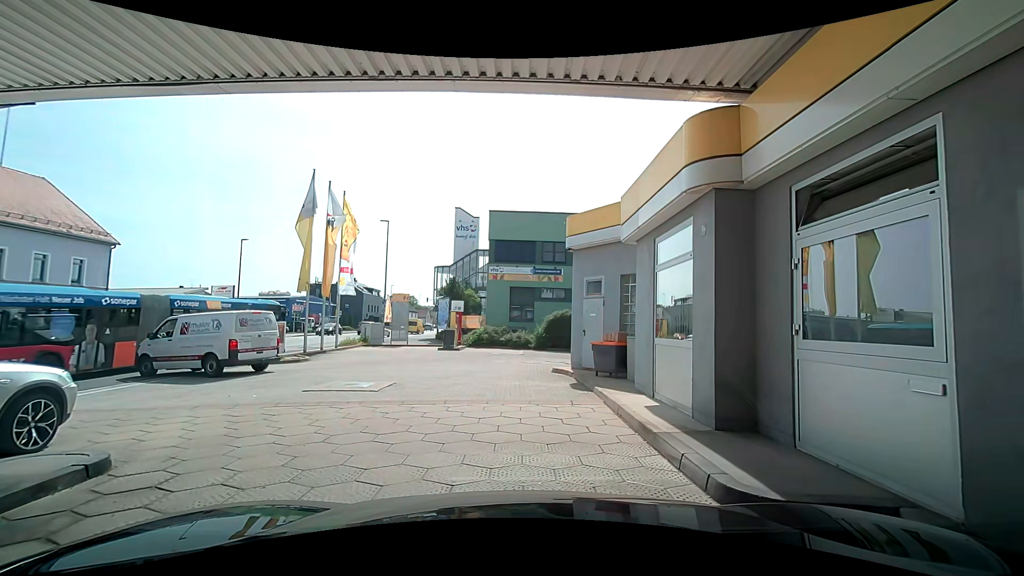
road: service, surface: paving_stones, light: Day
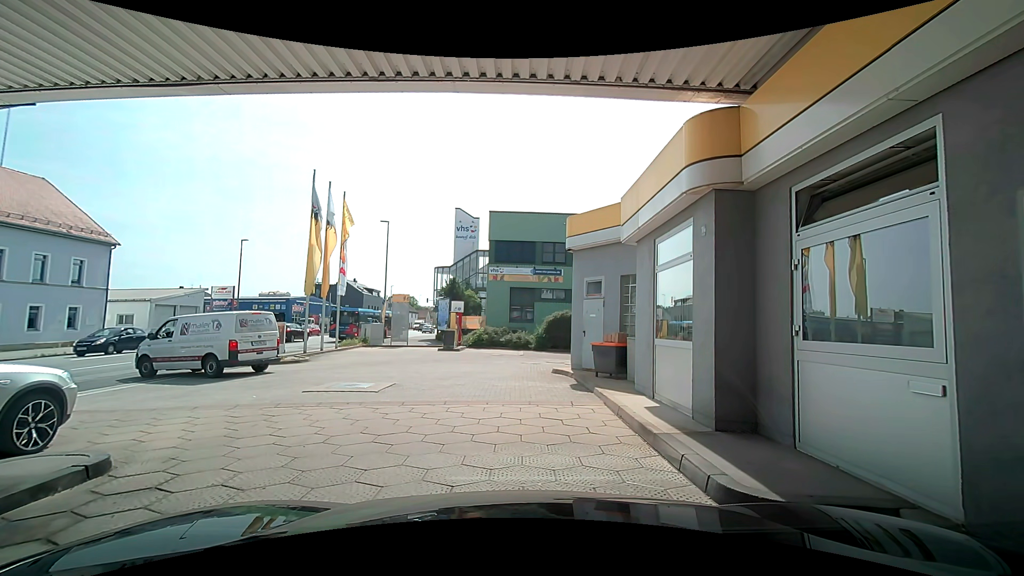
(0.0, +0.1) m; 0°
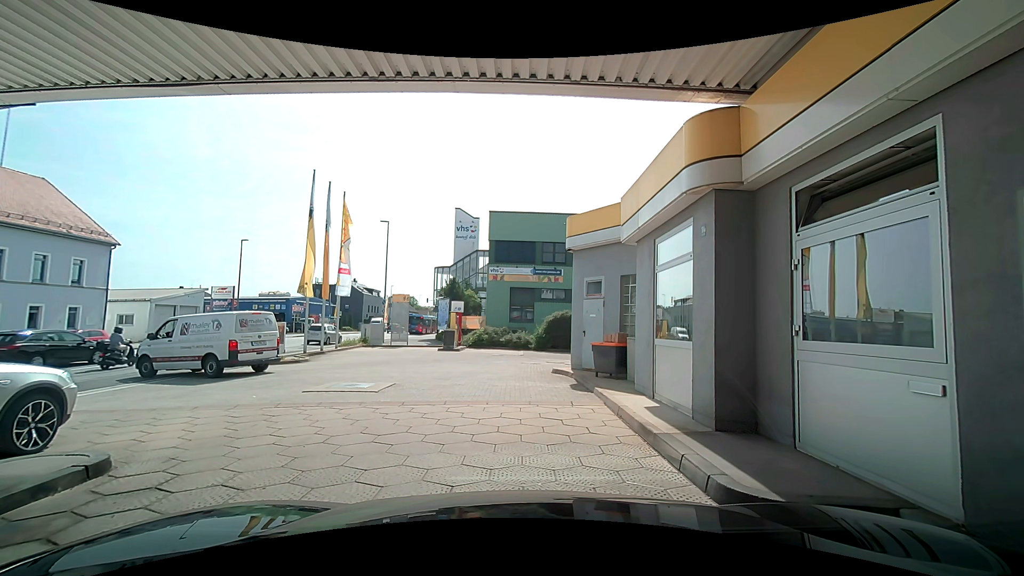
(0.0, 0.0) m; 0°
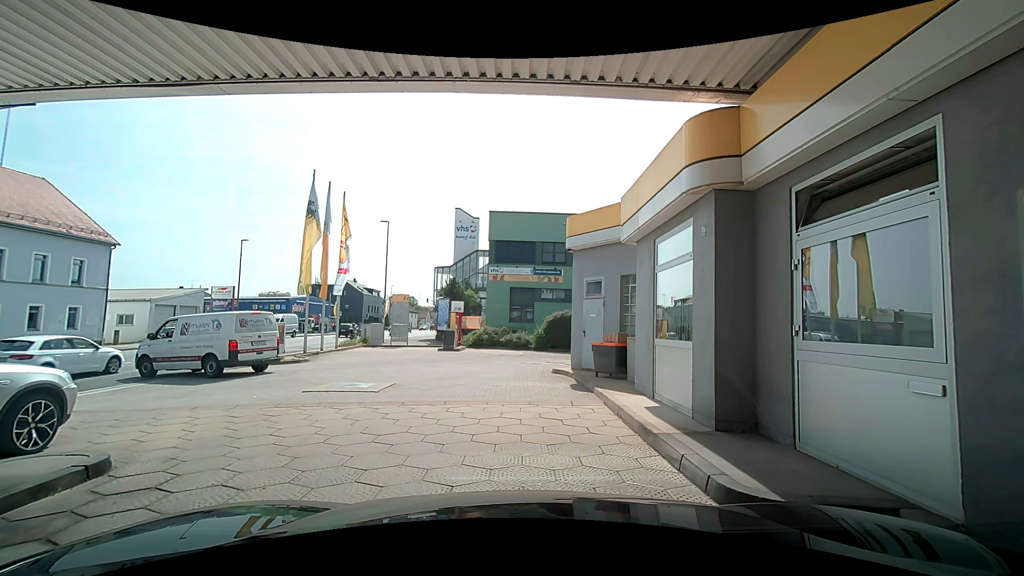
(0.0, 0.0) m; 0°
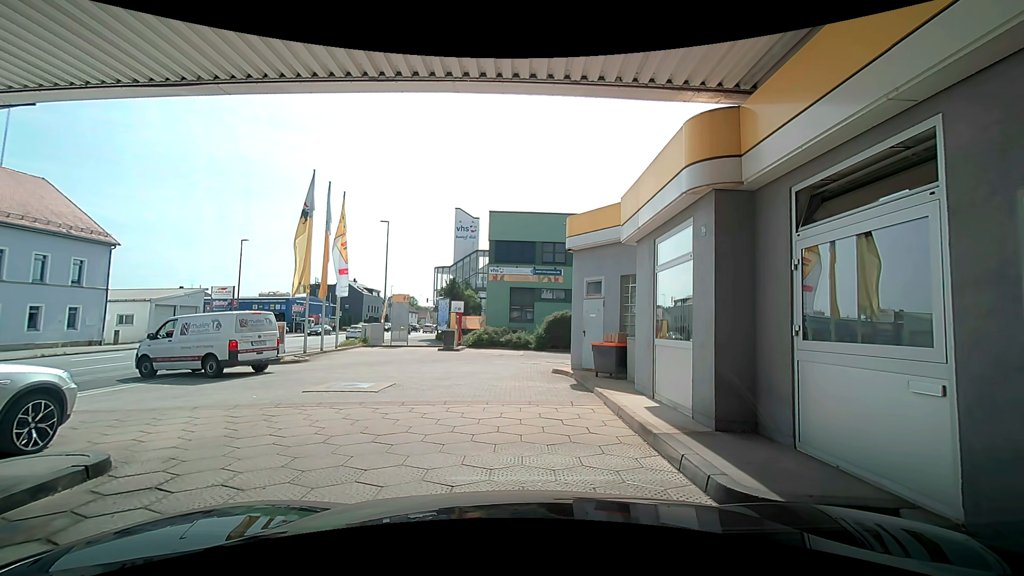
(0.0, 0.0) m; 0°
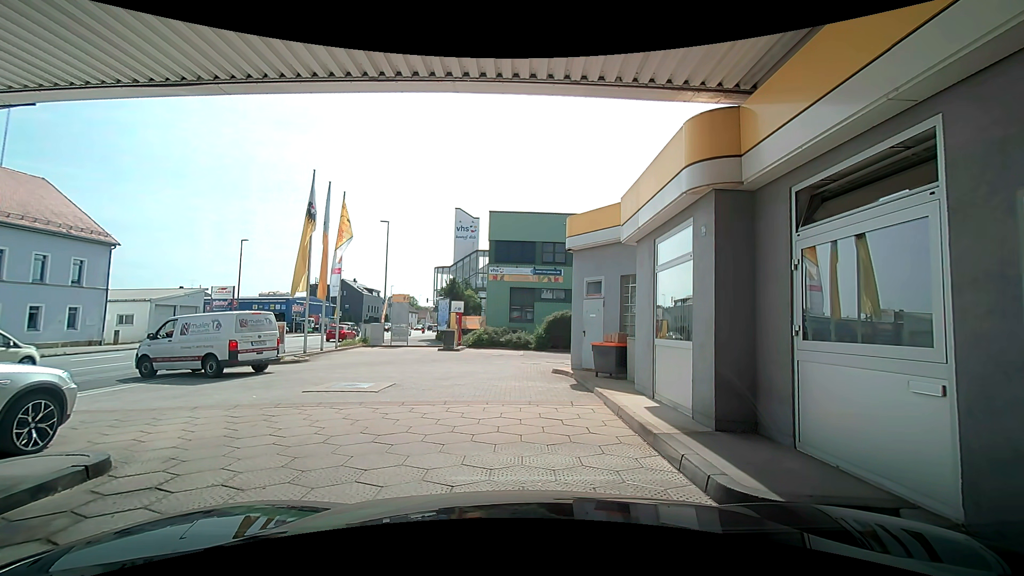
(0.0, 0.0) m; 0°
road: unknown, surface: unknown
